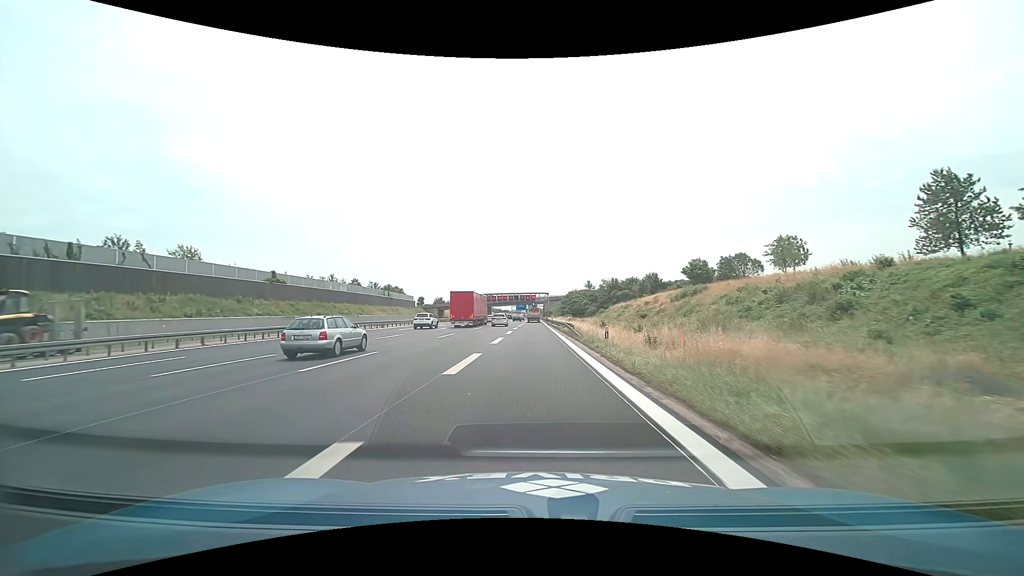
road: motorway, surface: asphalt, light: Day
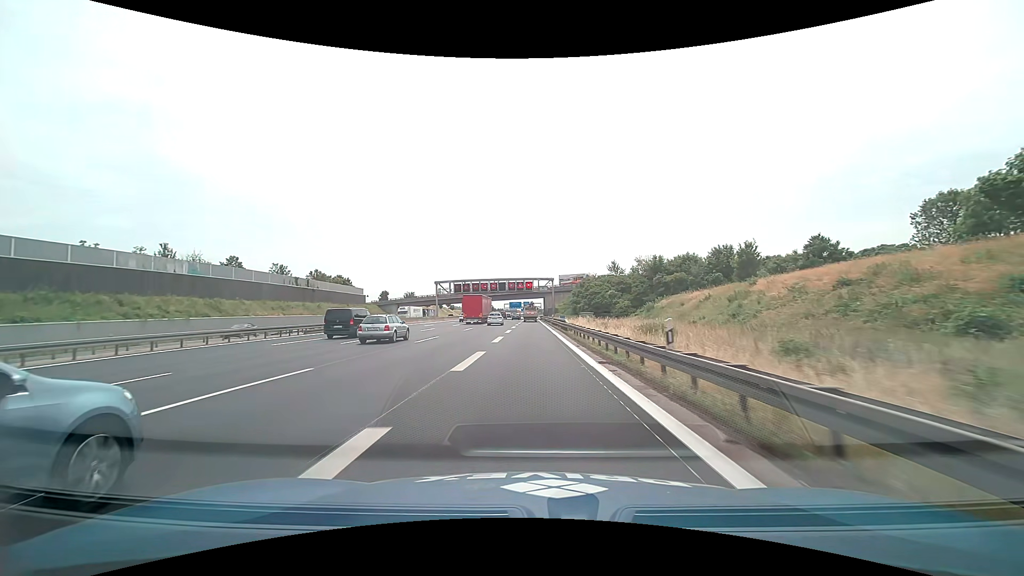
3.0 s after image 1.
(-0.2, +60.1) m; 0°
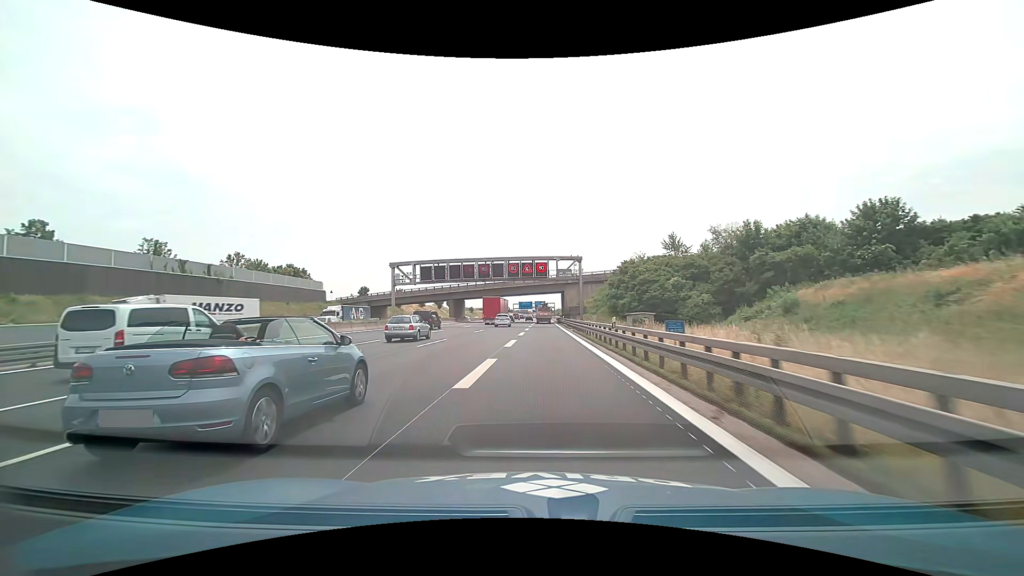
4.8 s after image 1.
(-0.4, +39.3) m; -1°
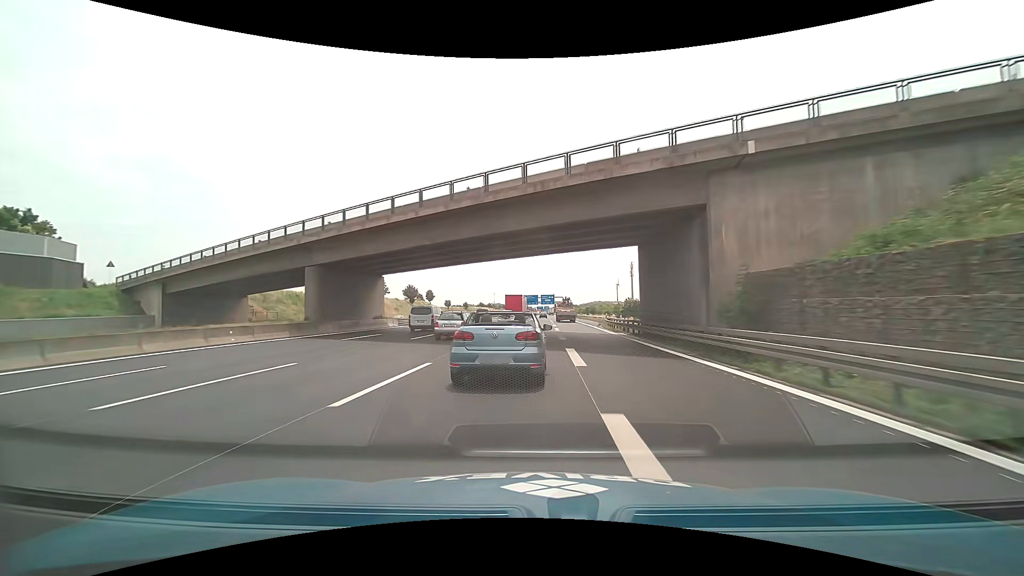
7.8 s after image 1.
(-1.2, +69.1) m; -1°
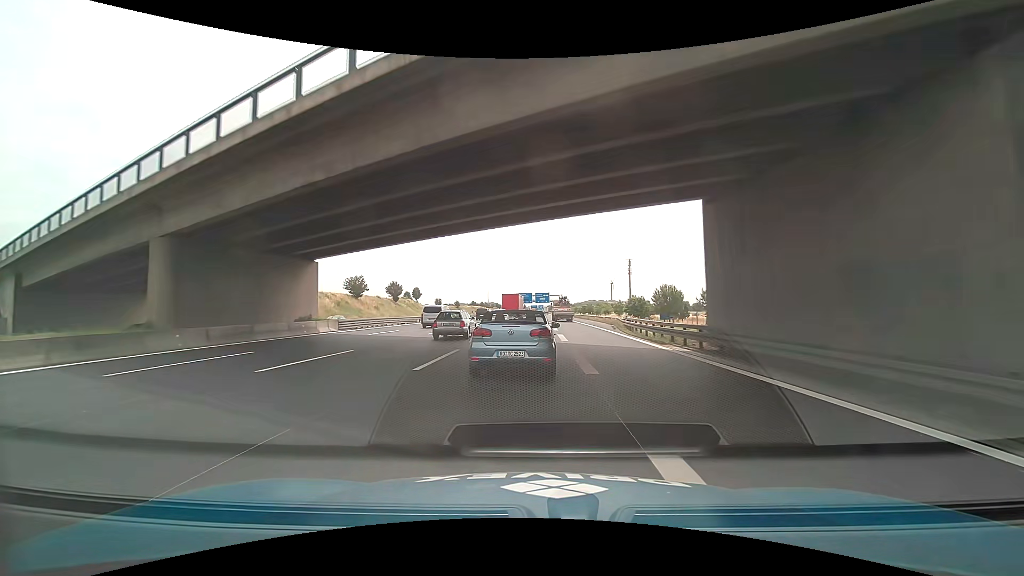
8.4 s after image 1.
(0.0, +13.9) m; 0°
(0, +10) (0, +20) (0, +30) (+1, +40) (+1, +50) (+1, +60) (+1, +70) (+1, +80) (+1, +90) (+1, +100) m
